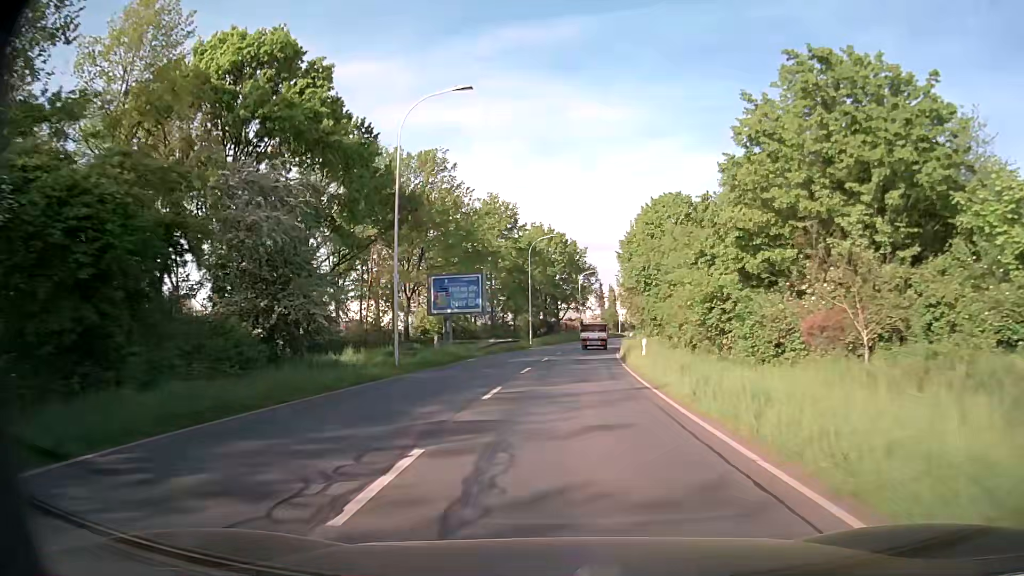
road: secondary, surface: asphalt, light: Day
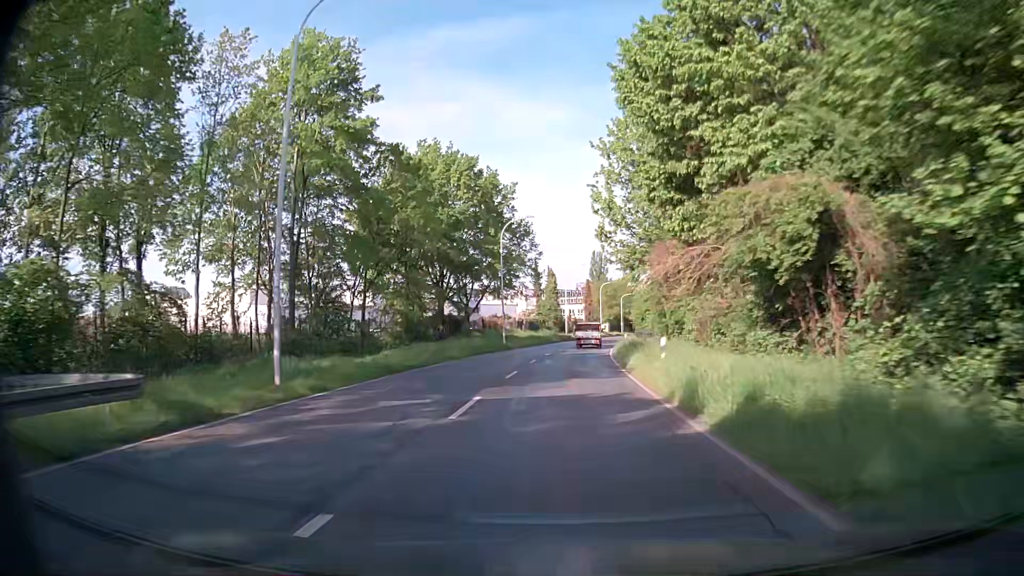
(+2.5, +47.5) m; +6°
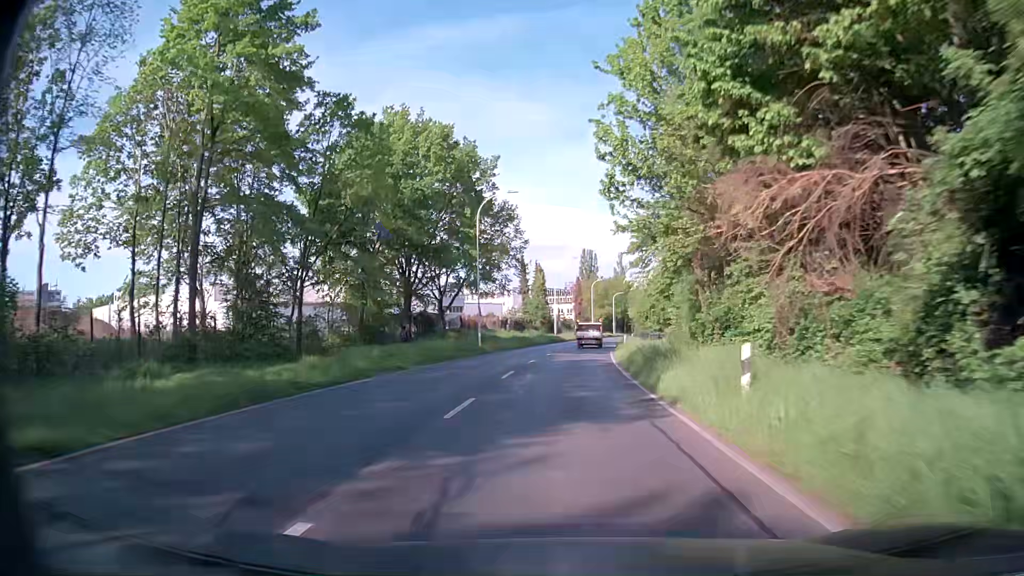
(0.0, +9.4) m; +1°
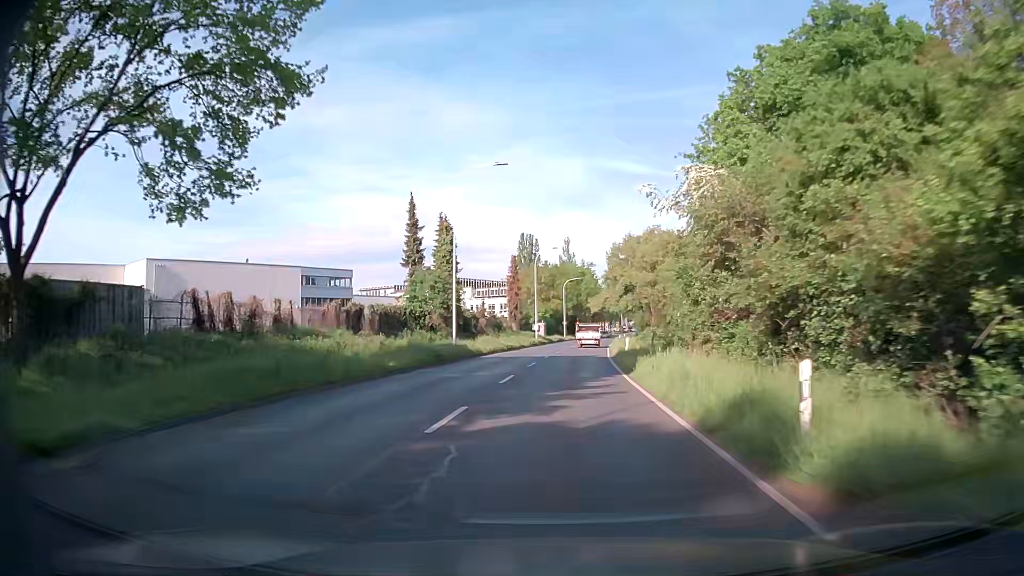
(+1.7, +46.2) m; +5°
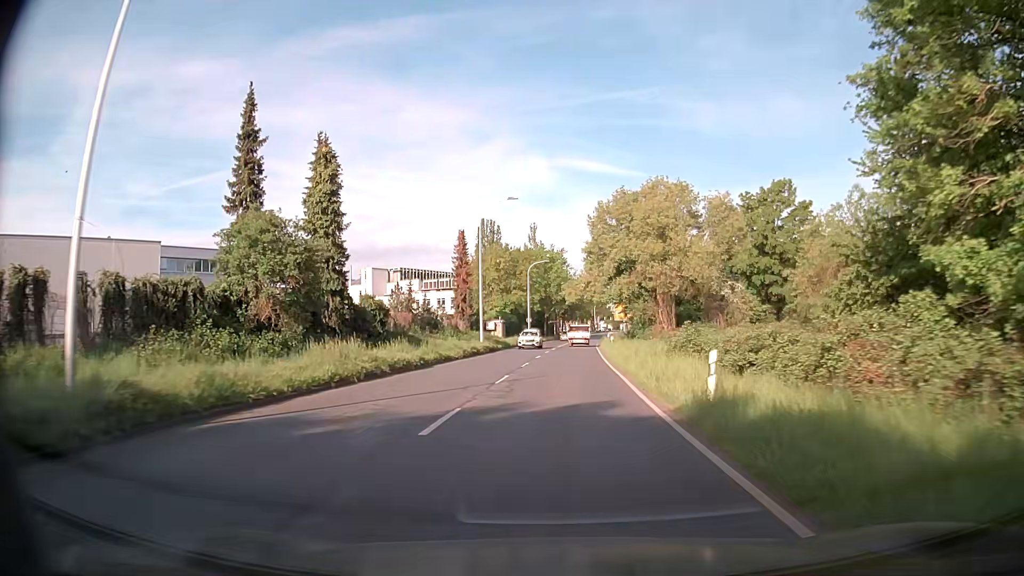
(+0.7, +27.2) m; +3°
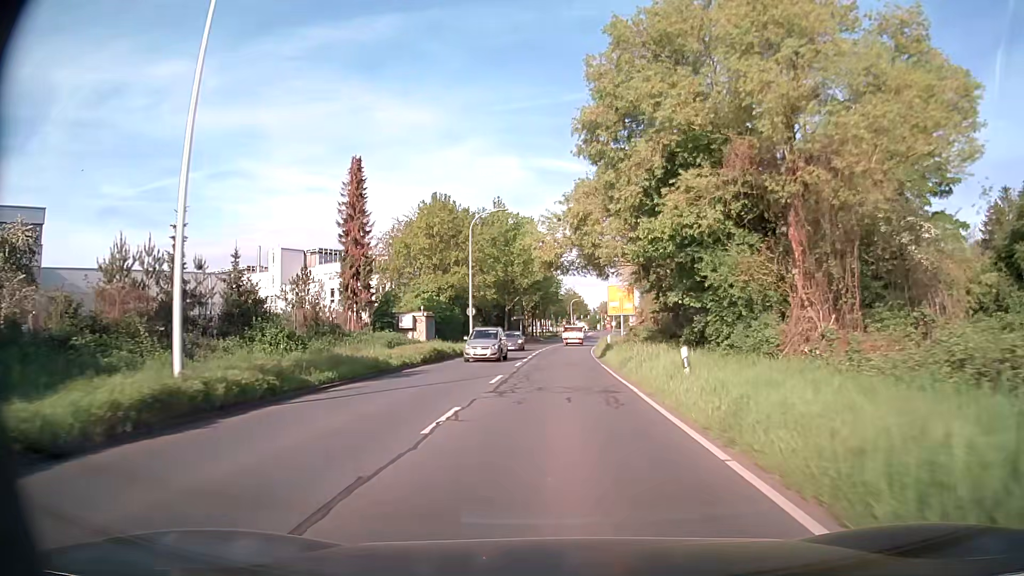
(+0.8, +35.6) m; +2°
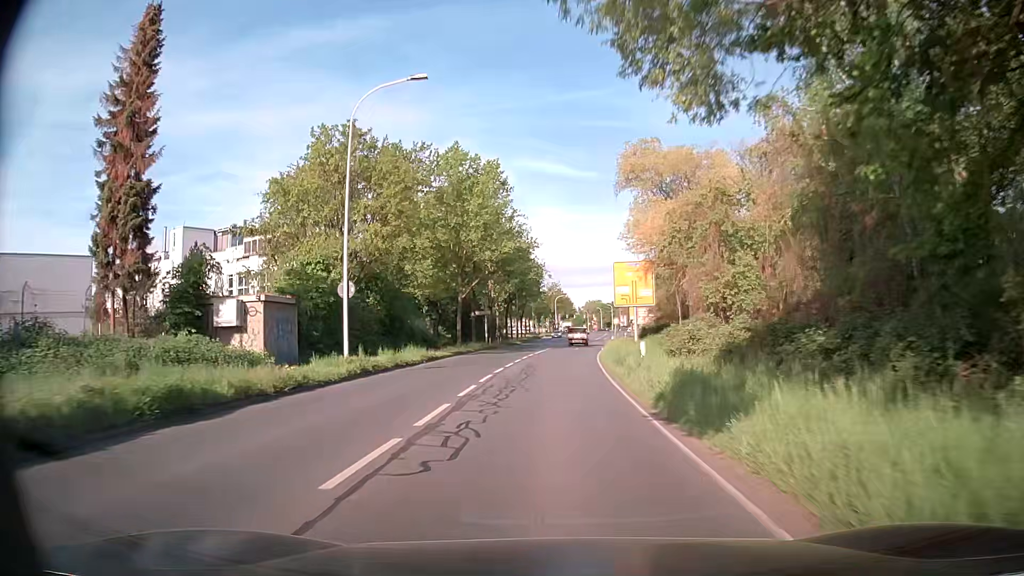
(+0.4, +26.2) m; +2°
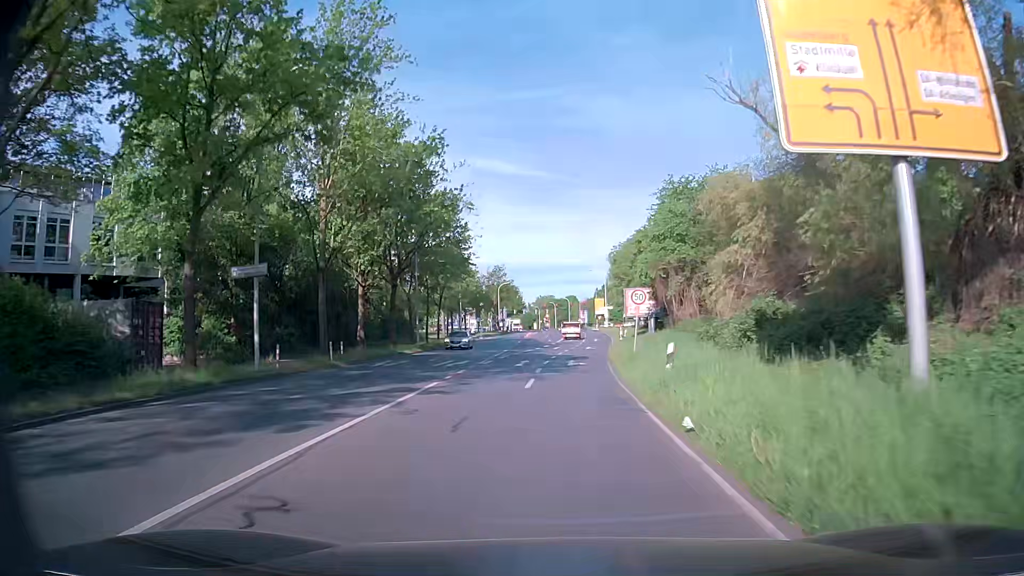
(+0.6, +42.9) m; +3°
(0, +10) (0, +20) (+1, +30) (+2, +40) (+2, +50) (+3, +60) (+4, +70) (+5, +80) (+6, +90) (+6, +100) m
